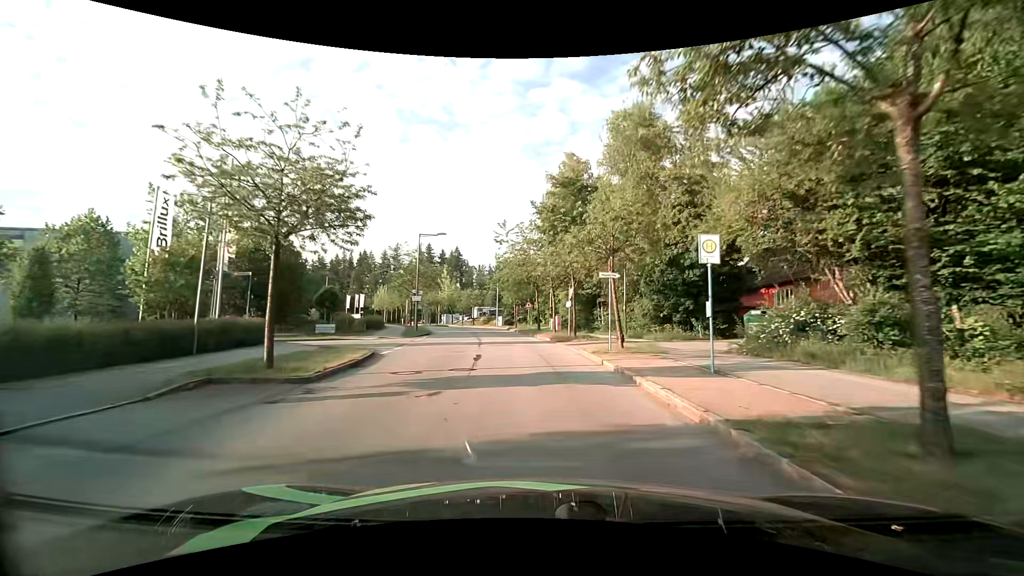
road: residential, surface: asphalt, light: Day
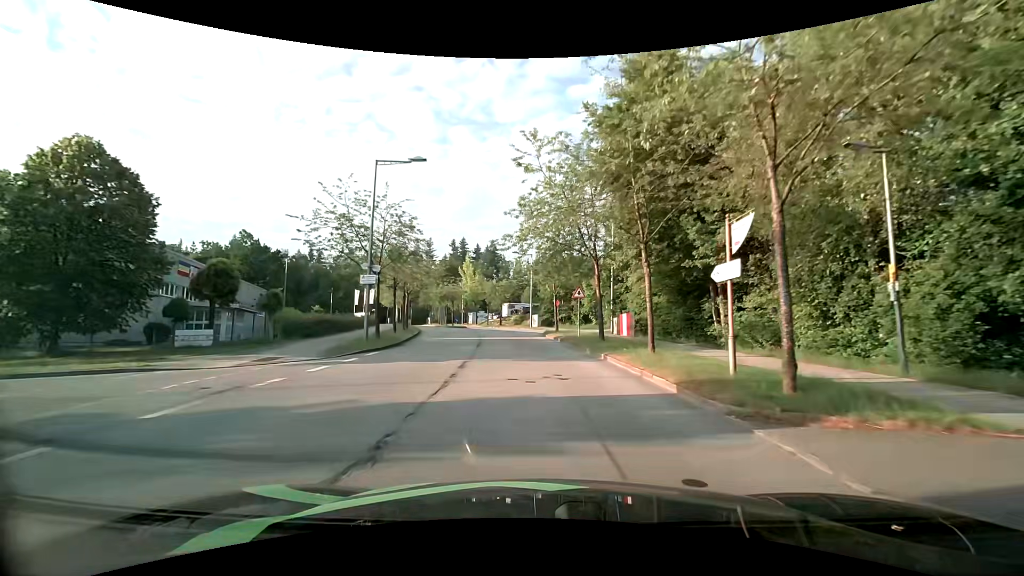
(-0.9, +21.7) m; -5°
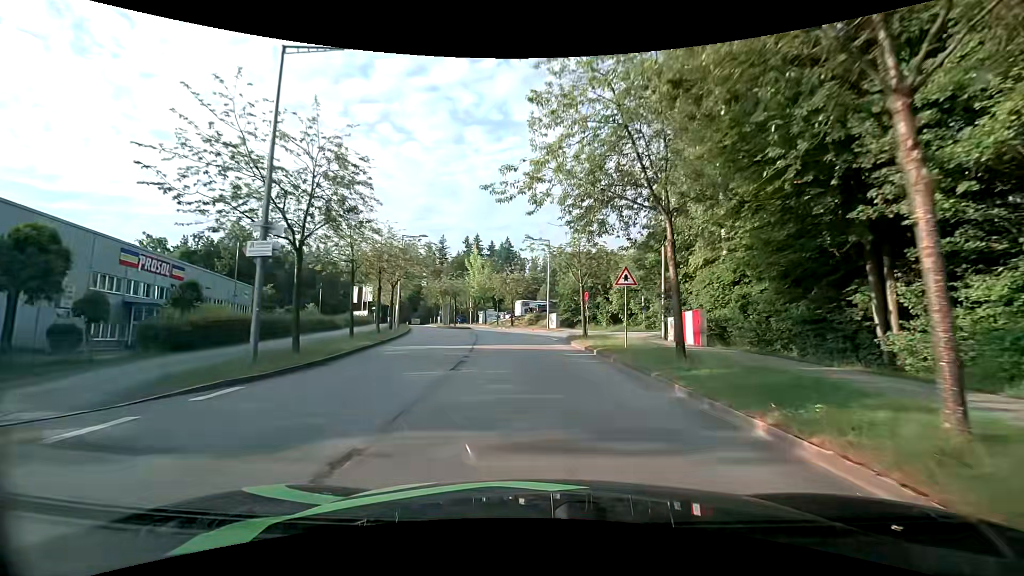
(-0.2, +10.7) m; -2°
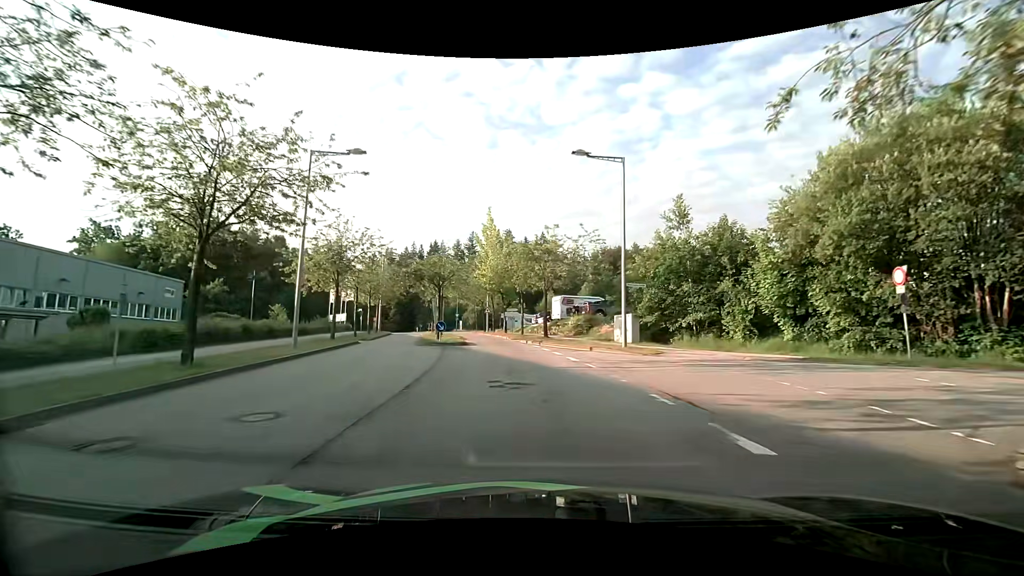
(-1.1, +26.4) m; -4°
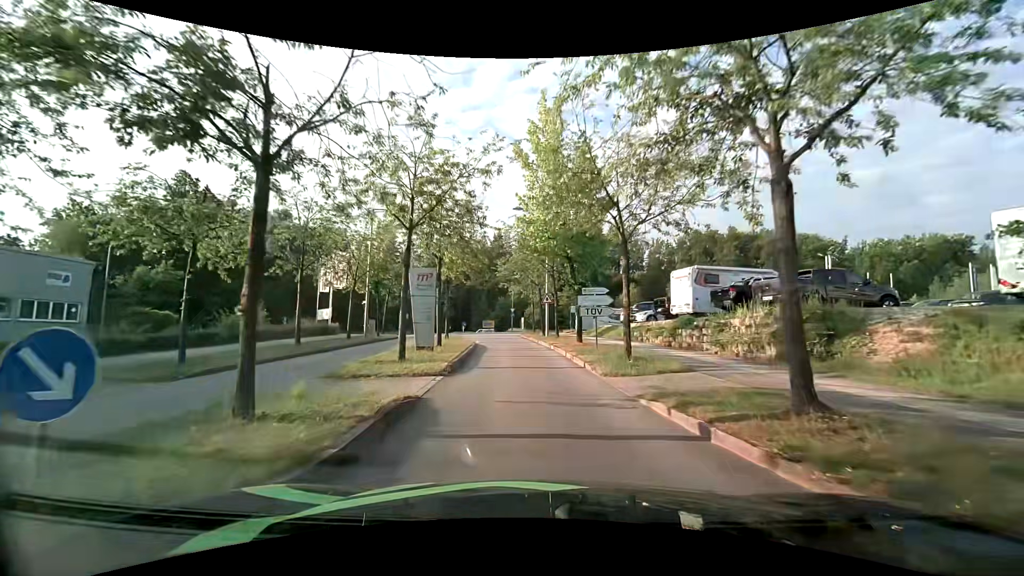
(-1.5, +24.3) m; -8°
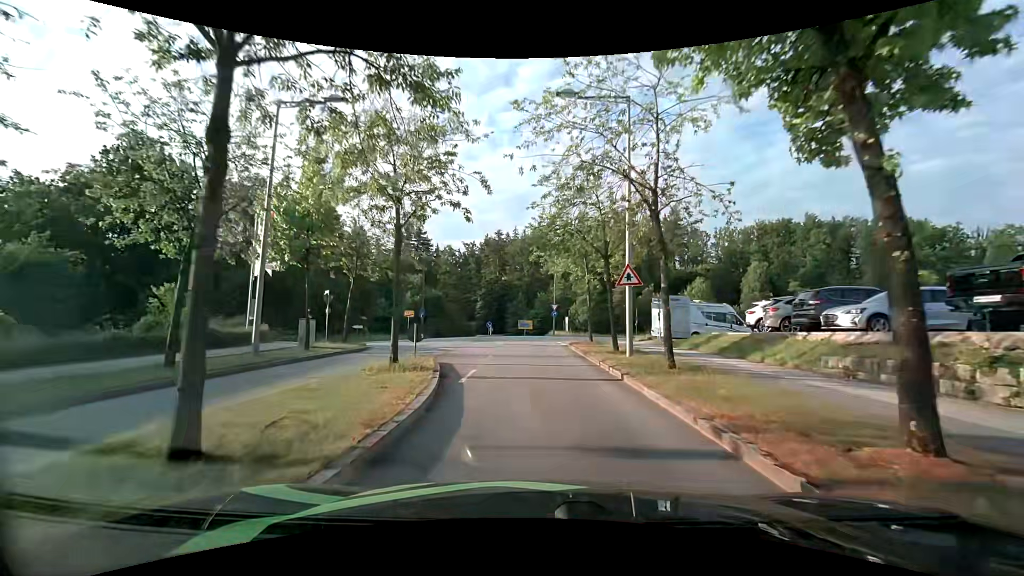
(-0.8, +18.0) m; -4°
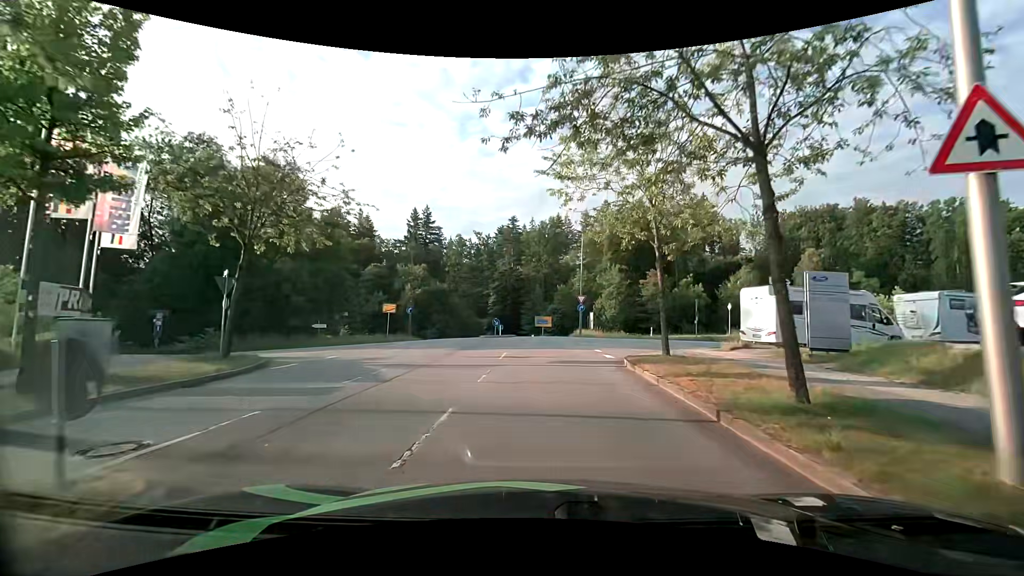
(-0.5, +12.2) m; -3°
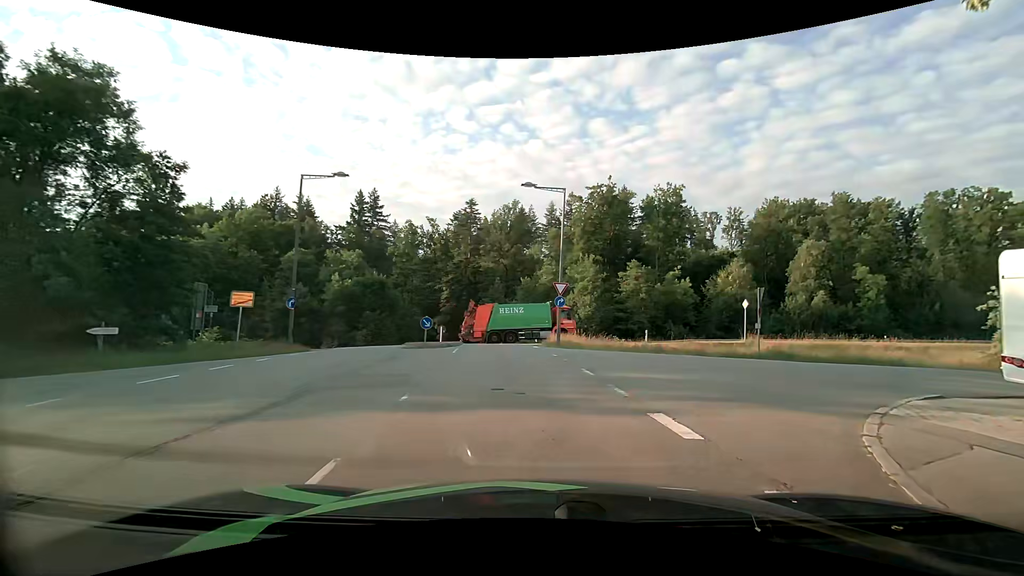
(+0.1, +14.5) m; +4°
